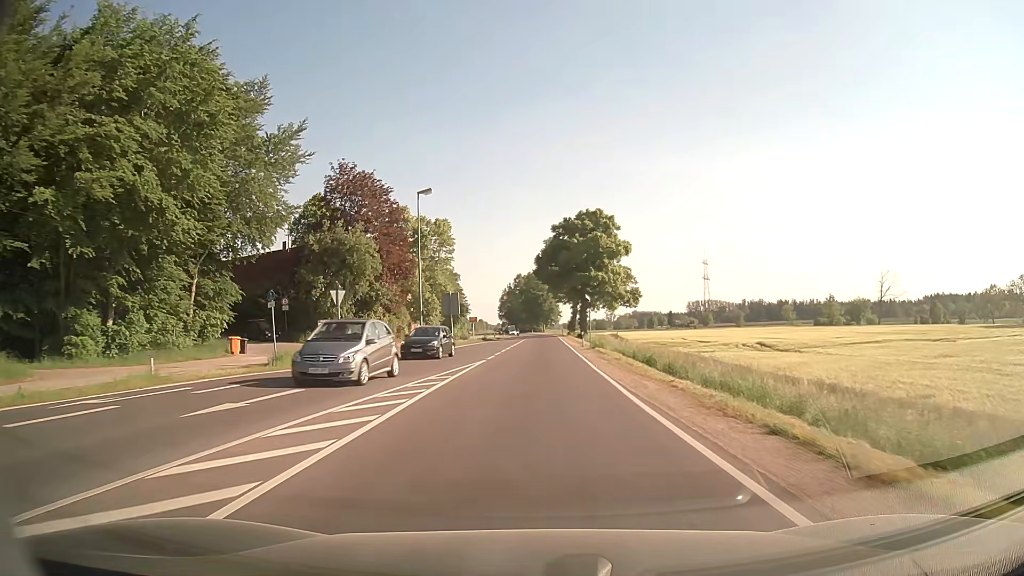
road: secondary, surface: asphalt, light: Day
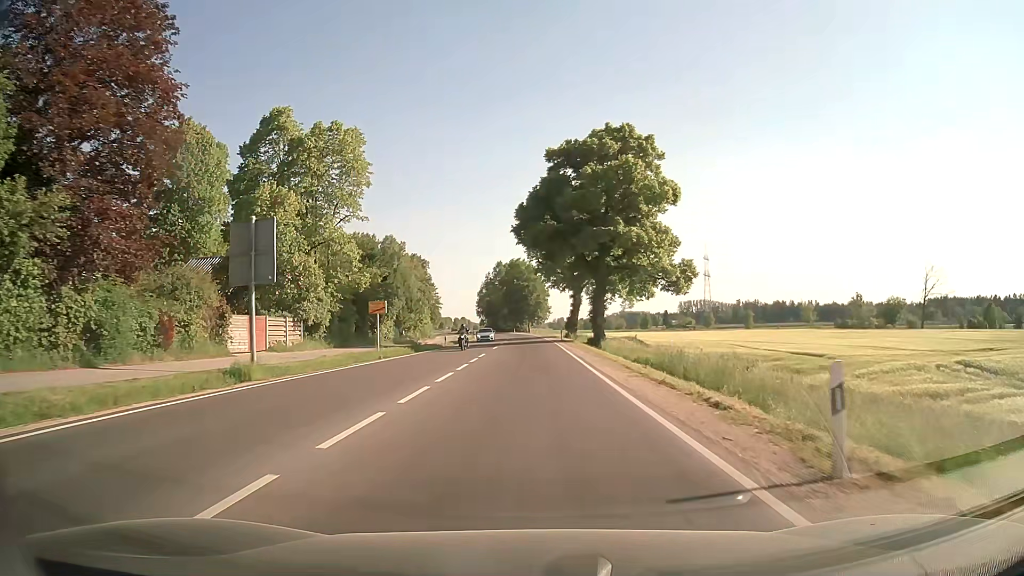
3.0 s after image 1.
(+0.4, +40.0) m; +1°
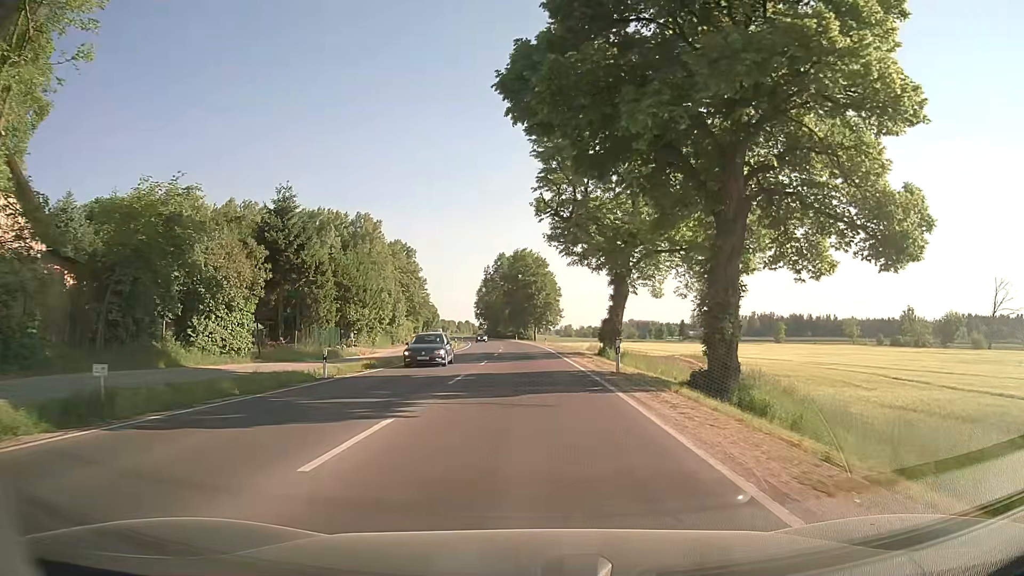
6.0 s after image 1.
(0.0, +34.5) m; 0°
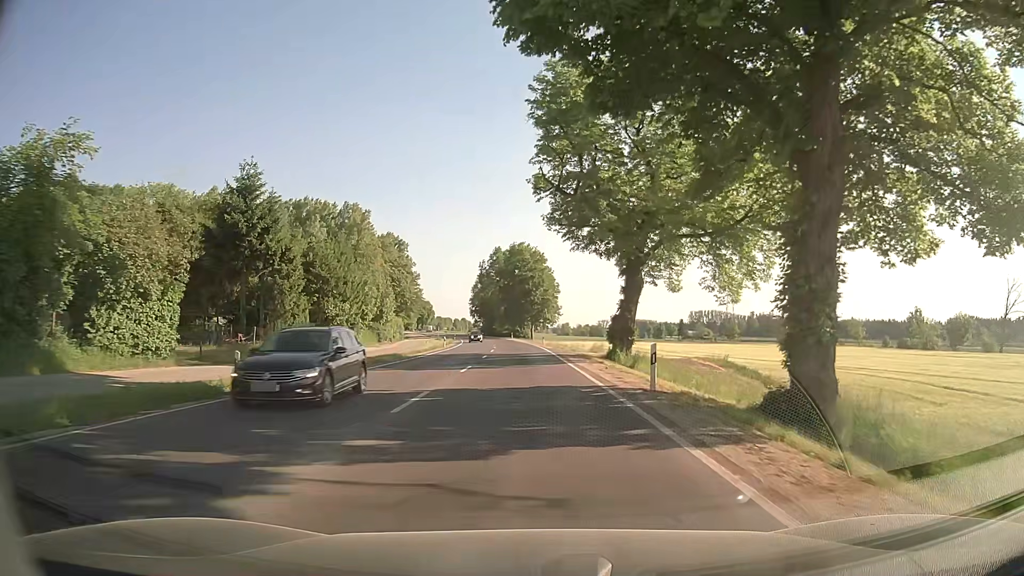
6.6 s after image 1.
(0.0, +7.0) m; 0°
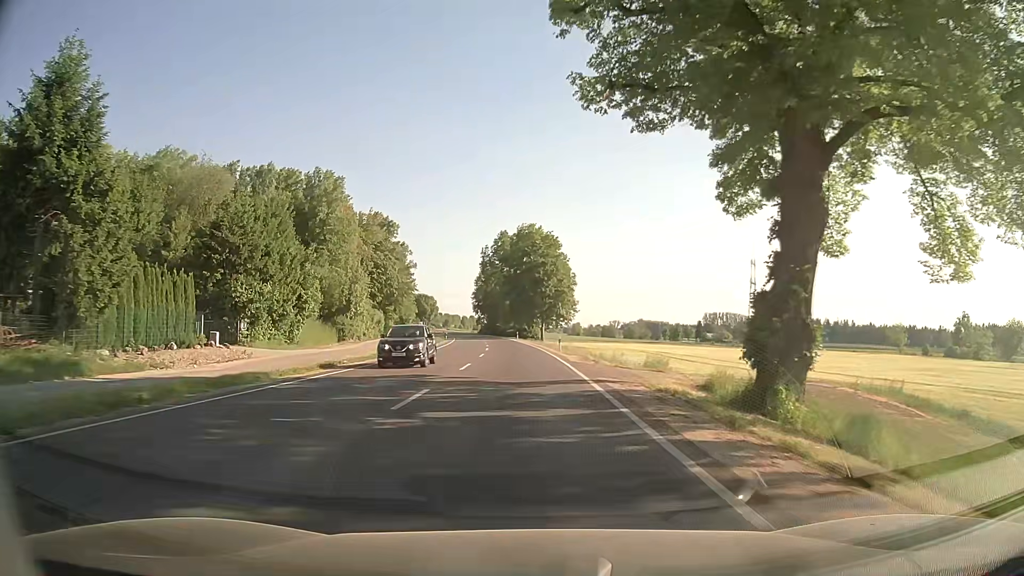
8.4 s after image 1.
(+0.1, +23.7) m; 0°
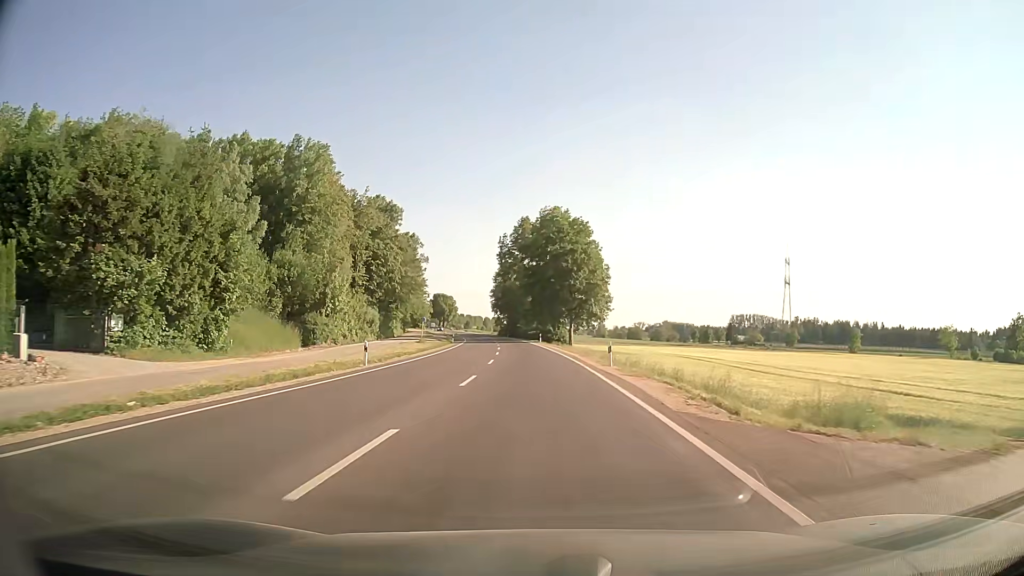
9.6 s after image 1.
(-0.3, +18.2) m; -1°
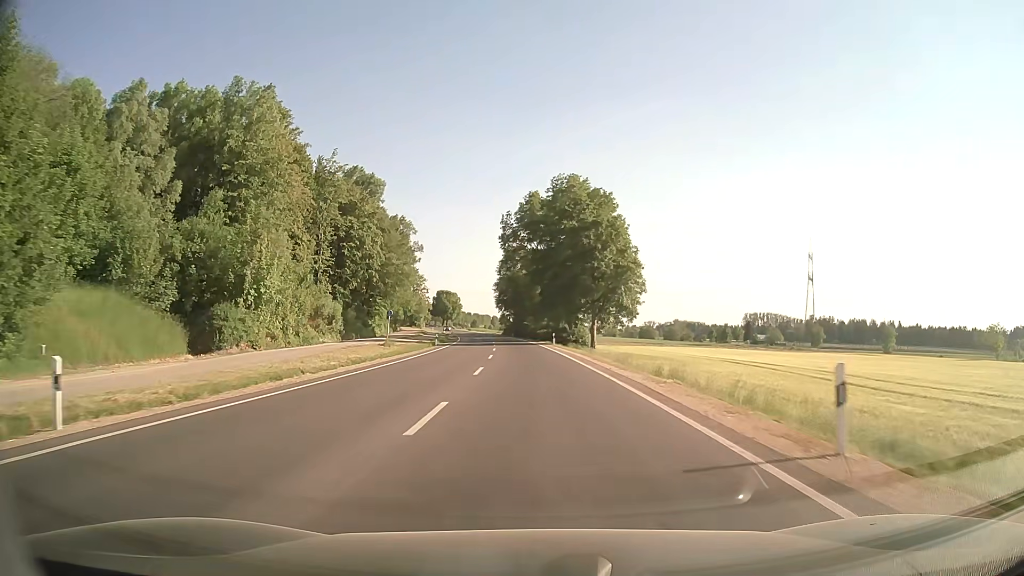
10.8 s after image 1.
(-0.4, +20.5) m; -1°
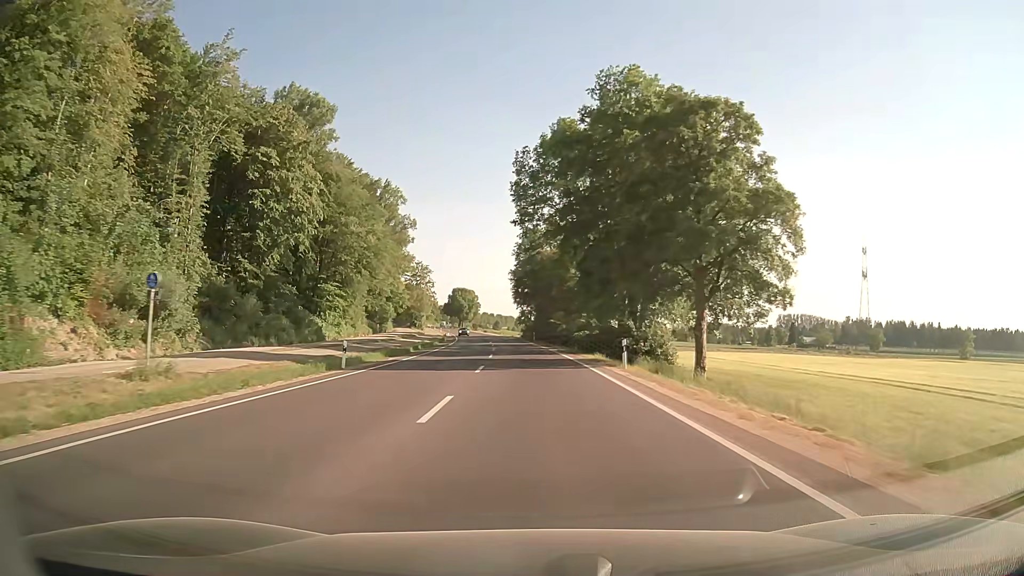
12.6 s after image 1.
(-0.5, +34.7) m; -2°
(0, +10) (0, +20) (-1, +30) (-1, +40) (-1, +50) (-2, +60) (-3, +70) (-4, +80) (-5, +90) (-6, +100) m
